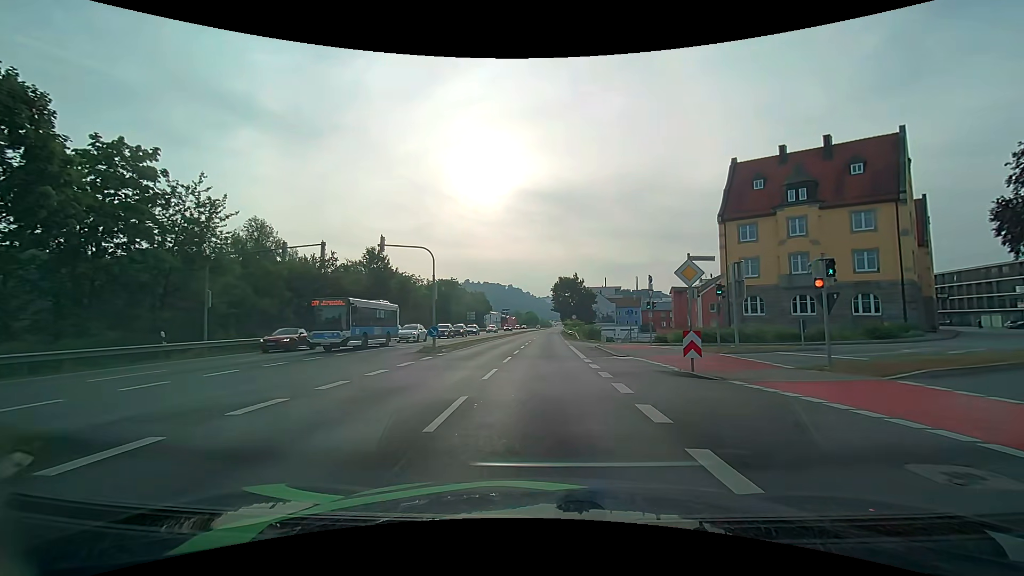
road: primary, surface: asphalt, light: Day
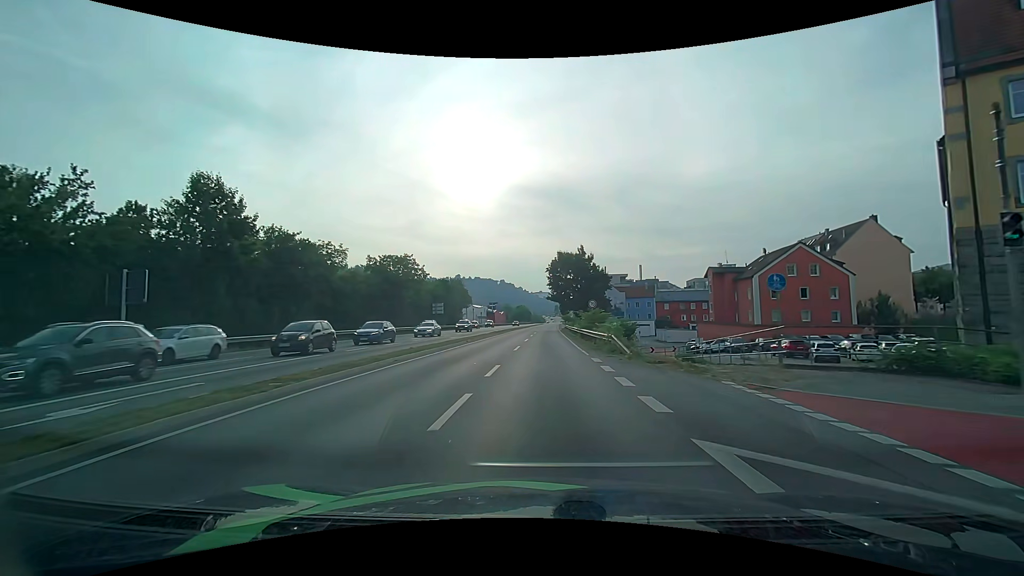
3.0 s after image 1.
(+0.5, +31.1) m; +1°
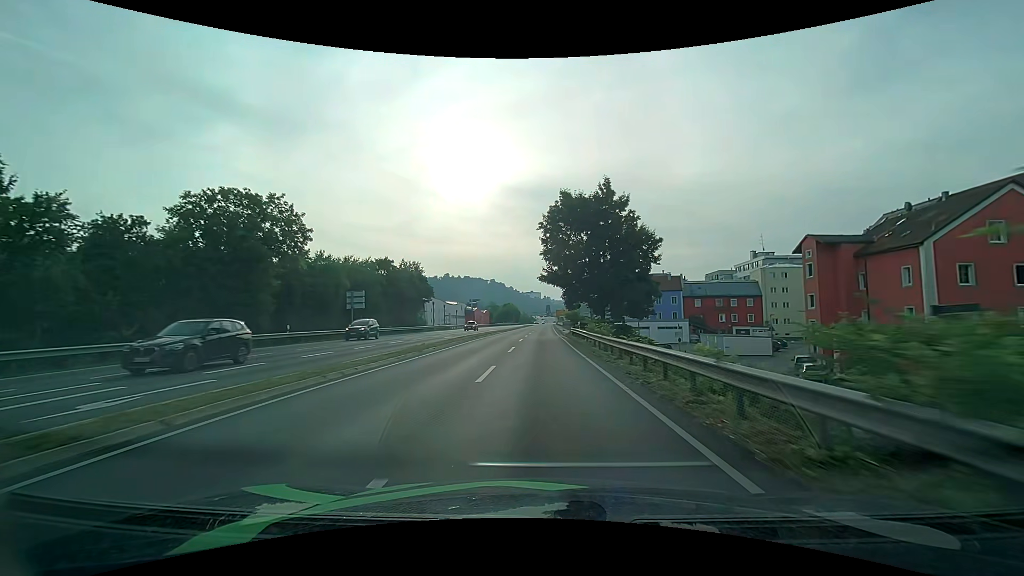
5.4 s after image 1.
(+0.3, +34.4) m; +1°
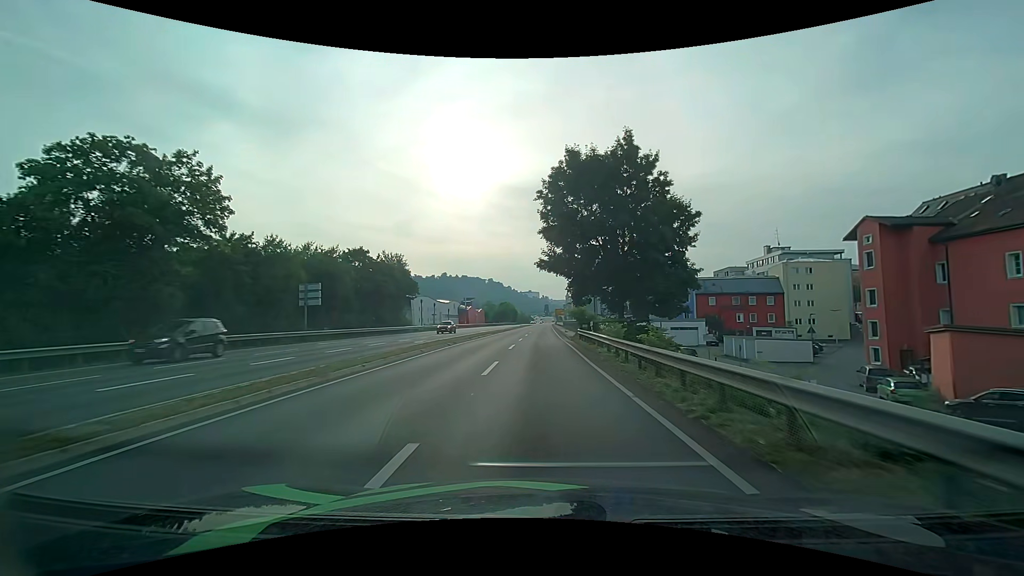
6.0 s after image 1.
(+0.1, +9.6) m; 0°
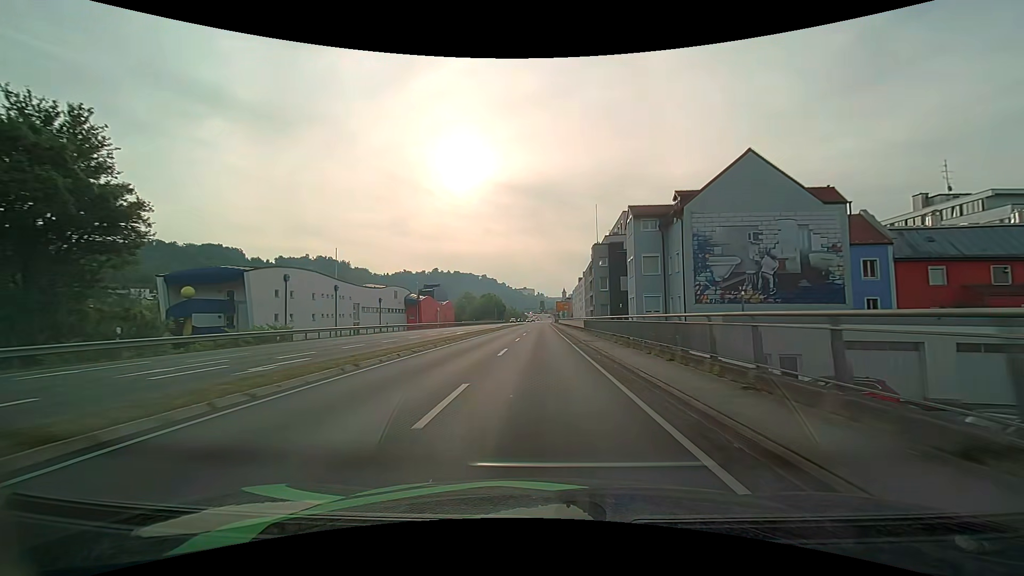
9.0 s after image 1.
(+0.3, +52.8) m; +1°
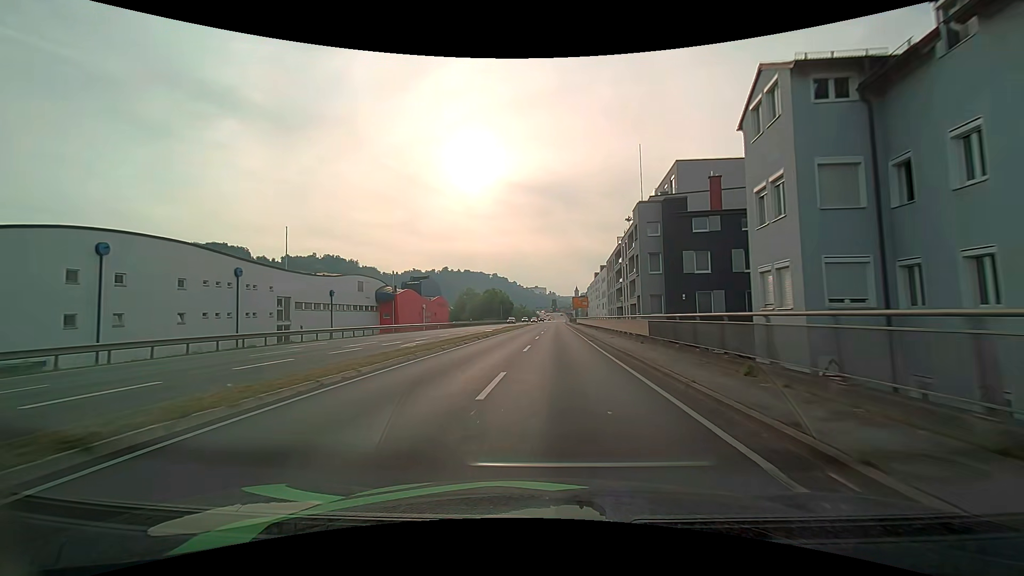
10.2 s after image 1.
(-0.2, +22.0) m; -1°
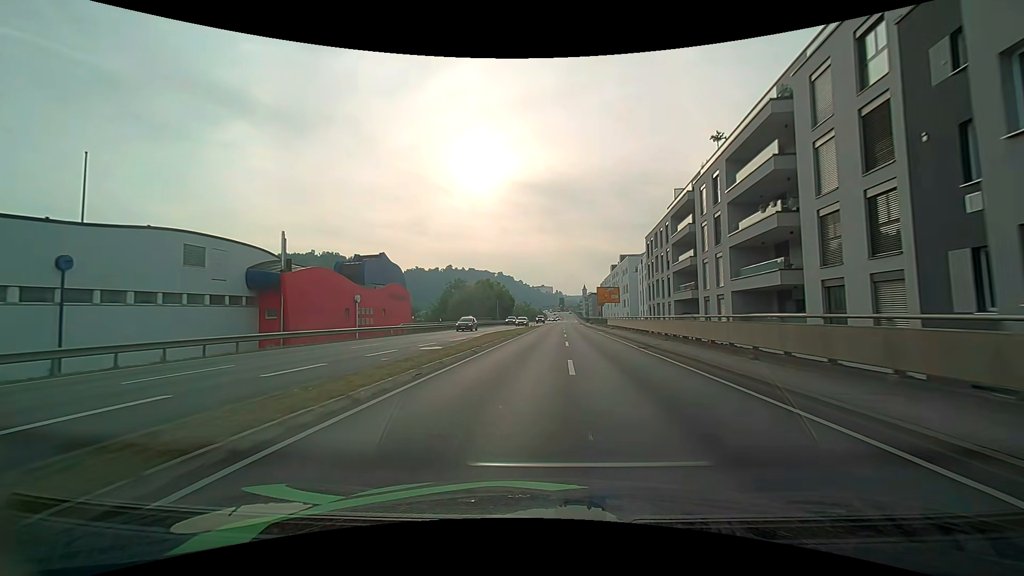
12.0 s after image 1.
(-0.5, +32.4) m; -1°
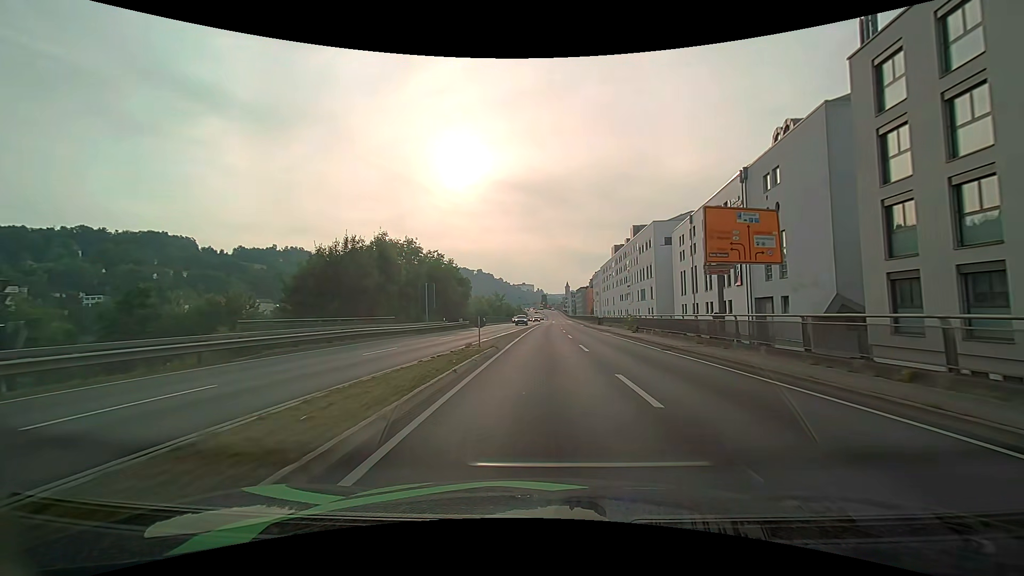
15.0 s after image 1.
(+0.9, +52.2) m; +2°
(0, +10) (0, +20) (0, +30) (+1, +40) (+1, +50) (+1, +60) (+1, +70) (+2, +80) (+2, +90) (+2, +100) m
